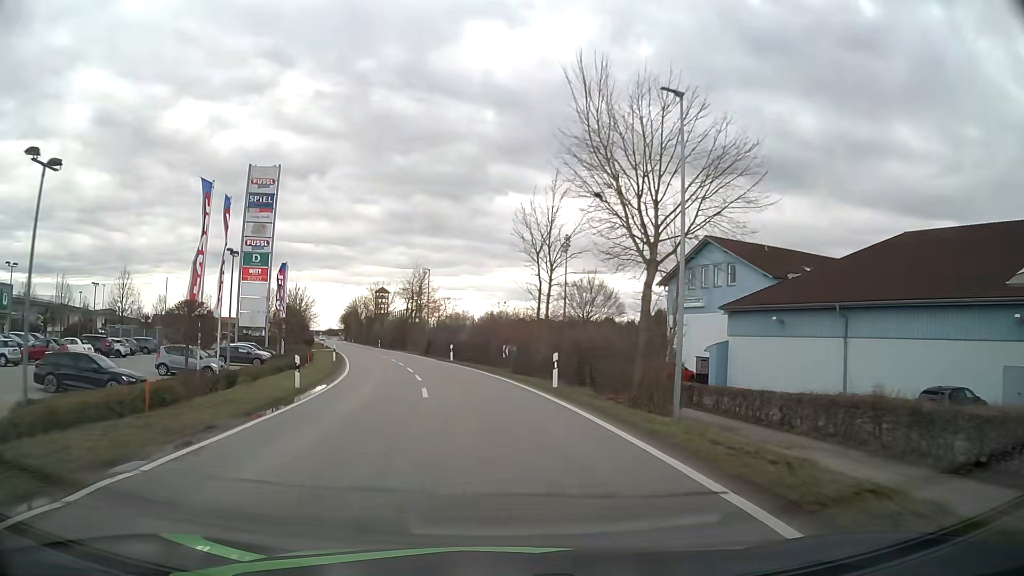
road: tertiary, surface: asphalt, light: Day
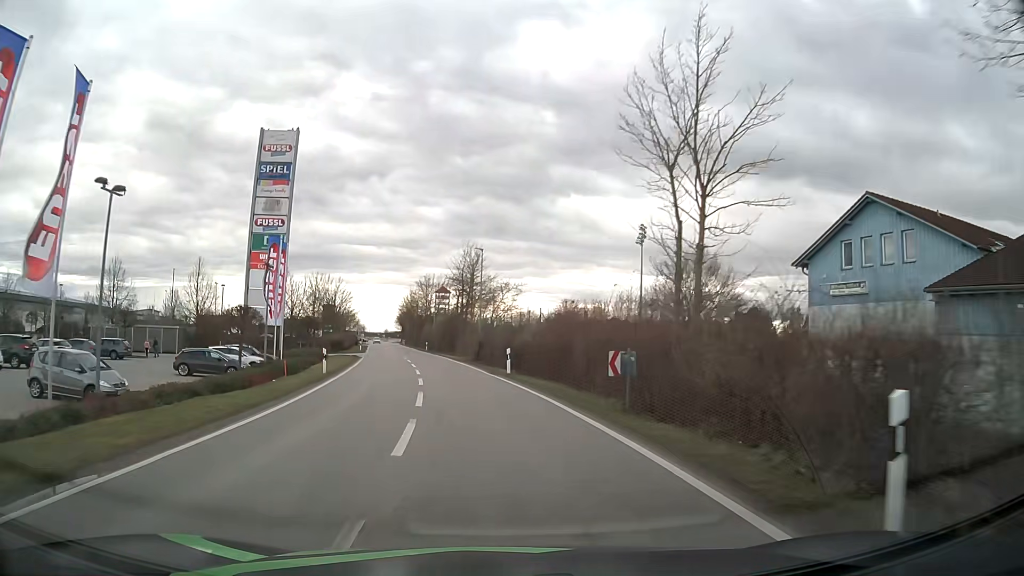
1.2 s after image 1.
(-0.8, +15.2) m; -6°
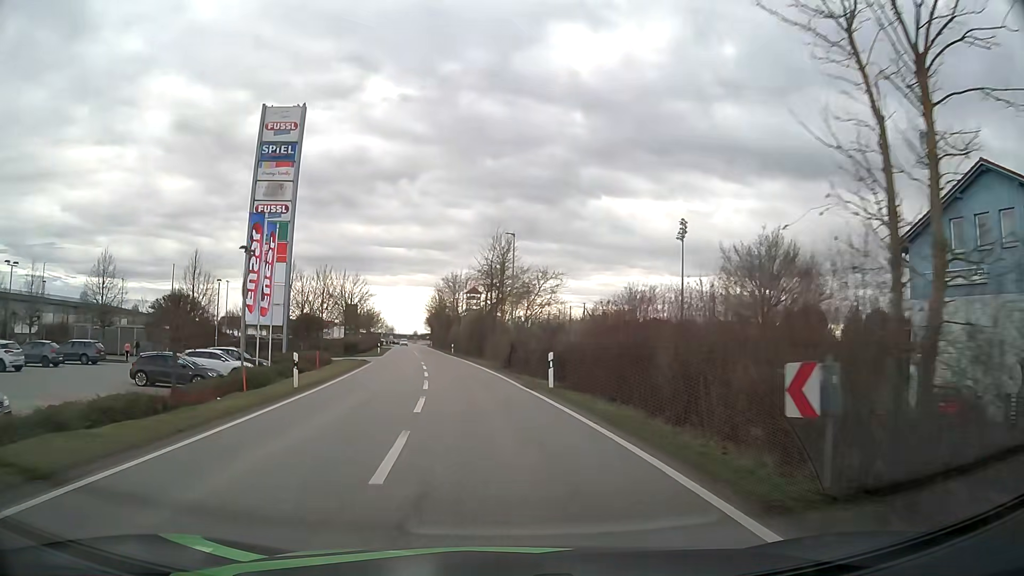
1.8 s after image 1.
(-0.2, +7.6) m; -3°
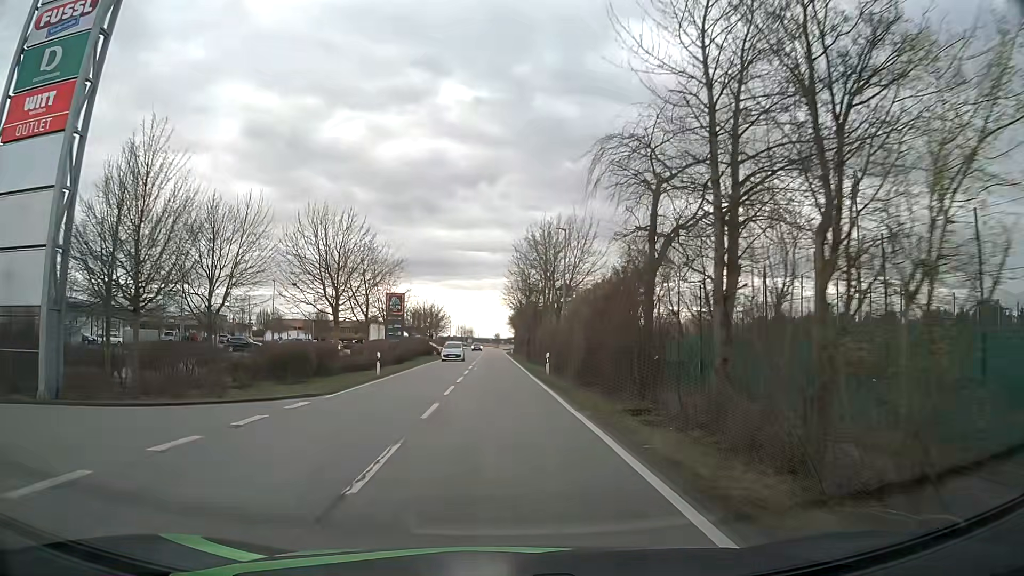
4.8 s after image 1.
(-3.2, +37.8) m; -8°
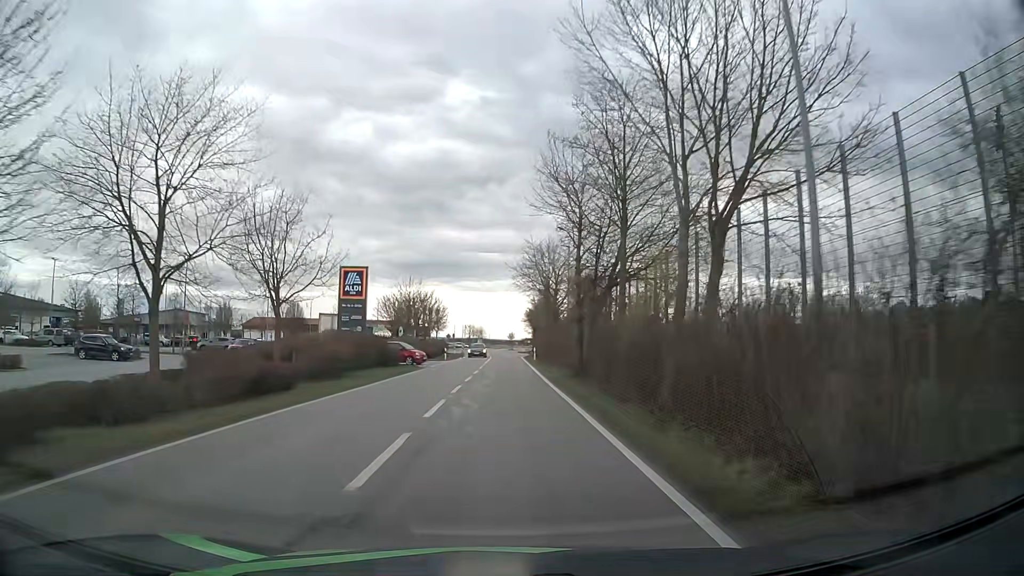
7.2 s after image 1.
(-0.2, +30.4) m; -1°
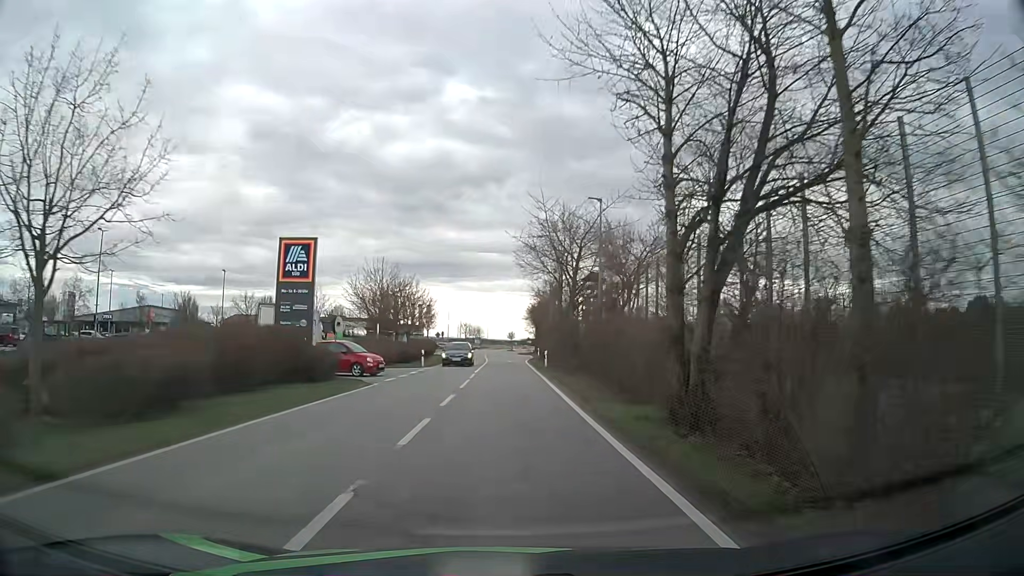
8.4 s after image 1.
(0.0, +15.2) m; 0°
(0, +10) (0, +20) (0, +30) (0, +40) (0, +50) (+1, +60) (+1, +70) (+1, +80) (+2, +90) (+1, +100) m
